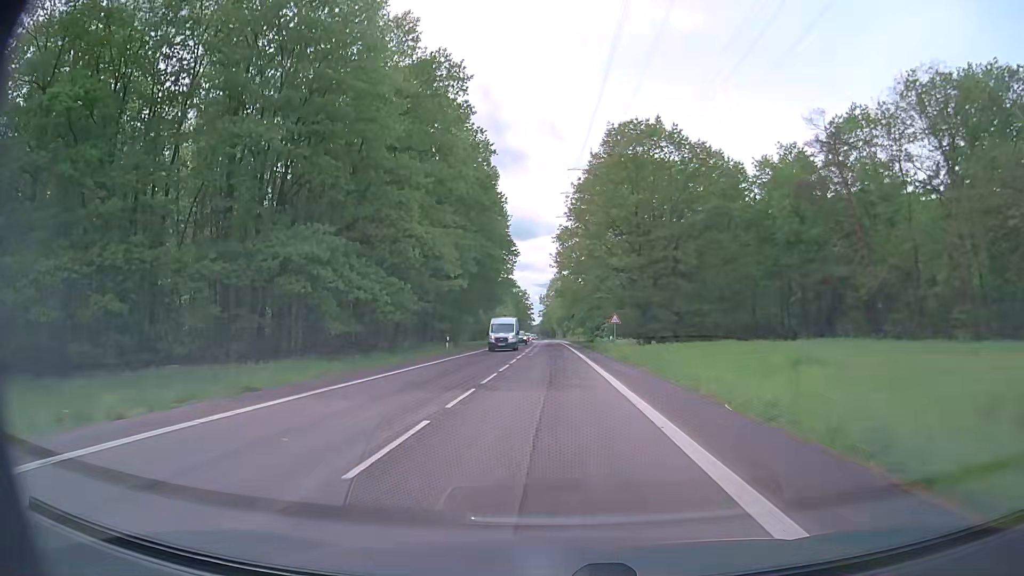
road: secondary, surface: asphalt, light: Day
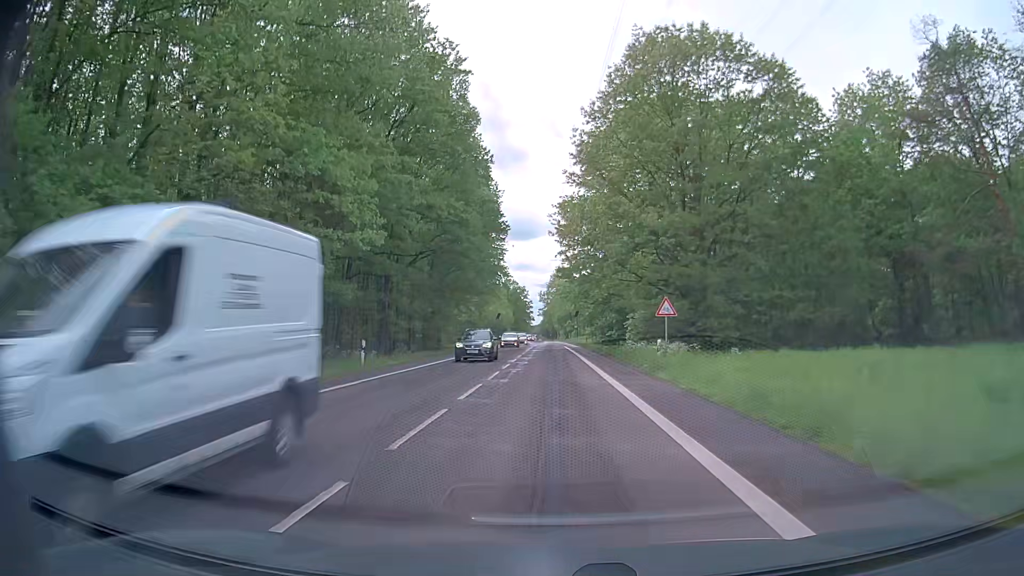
(0.0, +21.9) m; 0°
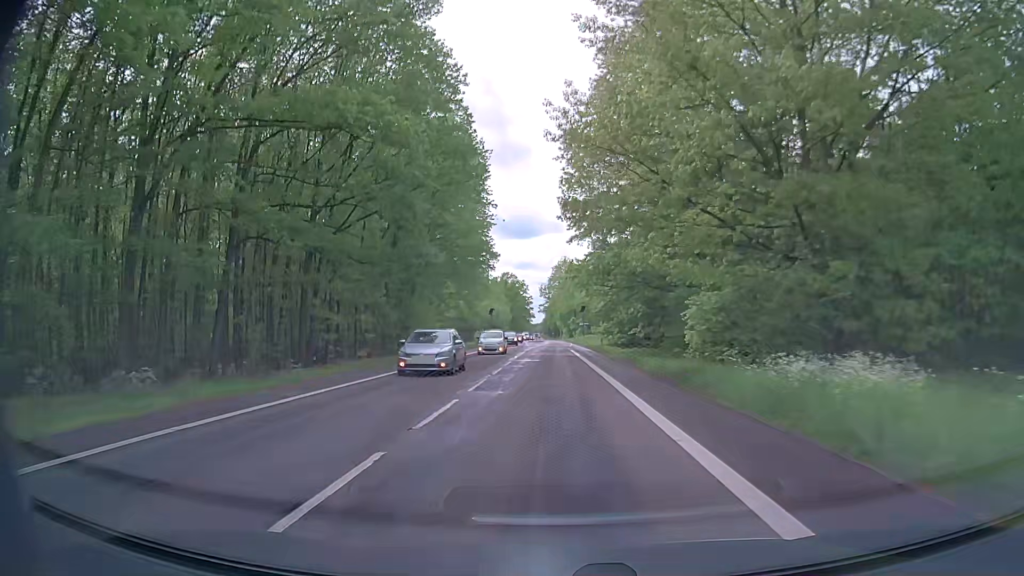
(0.0, +21.9) m; 0°
(0, +10) (0, +20) (0, +30) (0, +40) (0, +50) (0, +60) (0, +70) (0, +80) (0, +90) (0, +100) m
